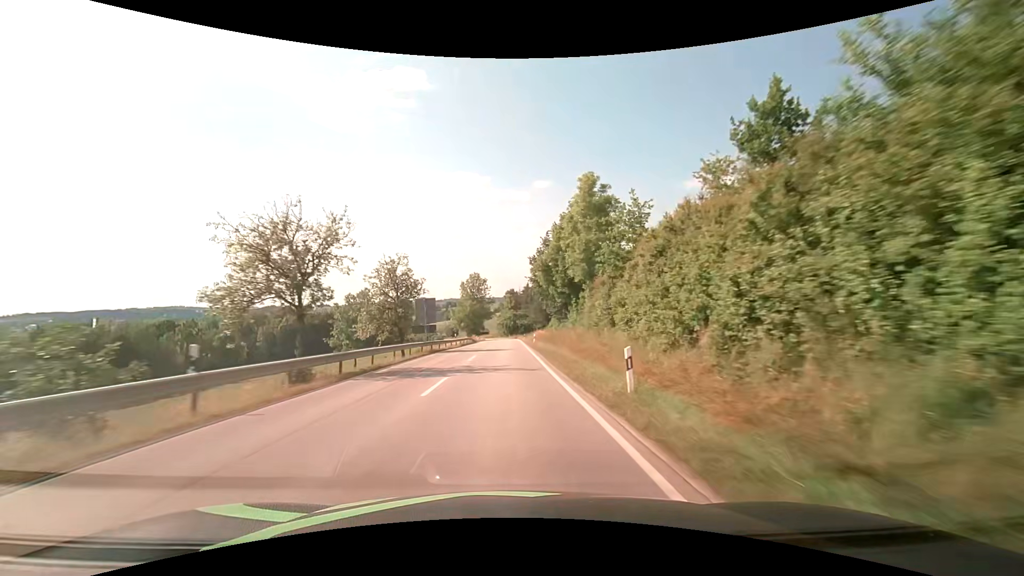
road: secondary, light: Day
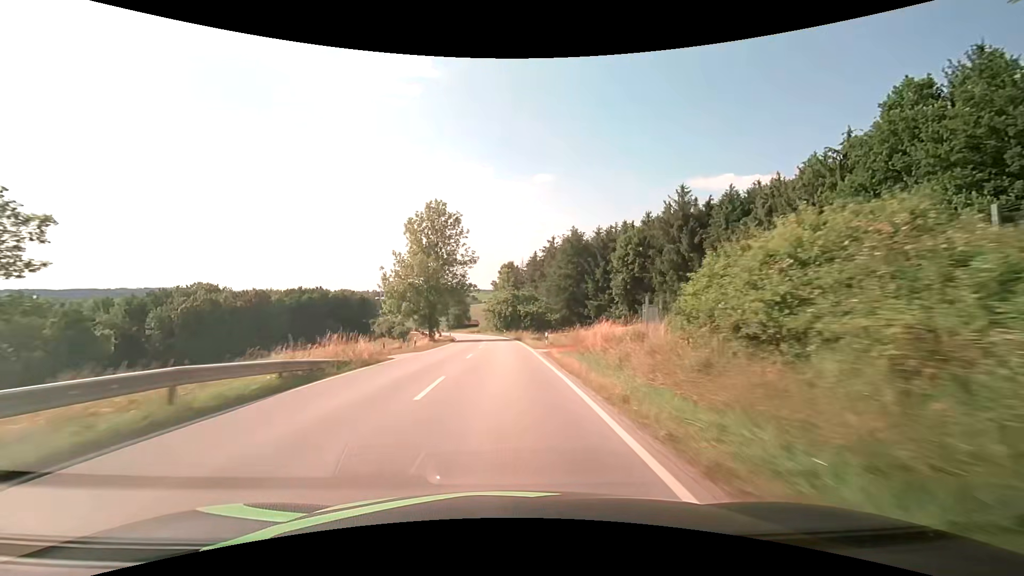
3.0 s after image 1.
(+0.5, +60.7) m; +1°
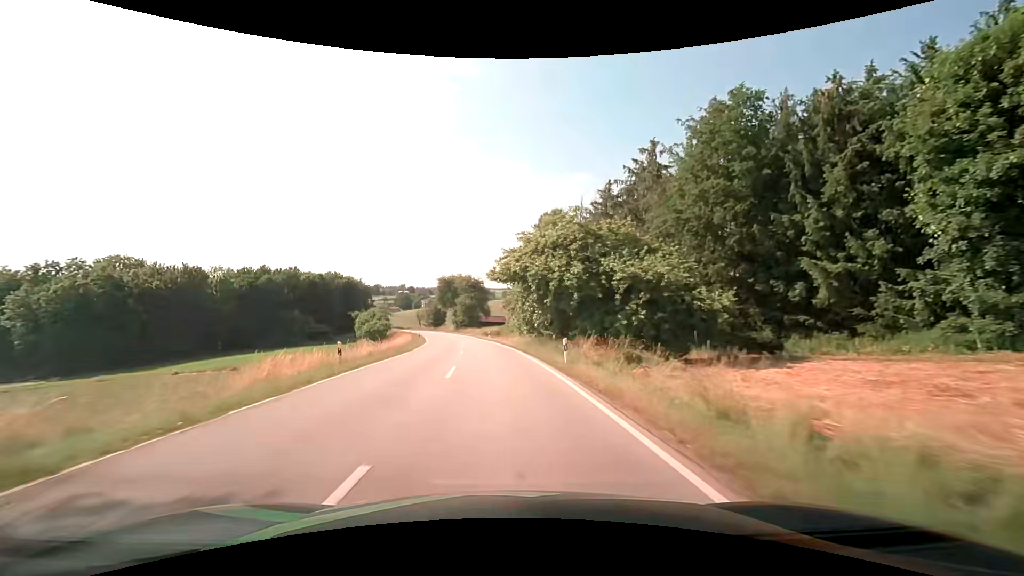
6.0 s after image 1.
(-1.0, +56.0) m; -3°
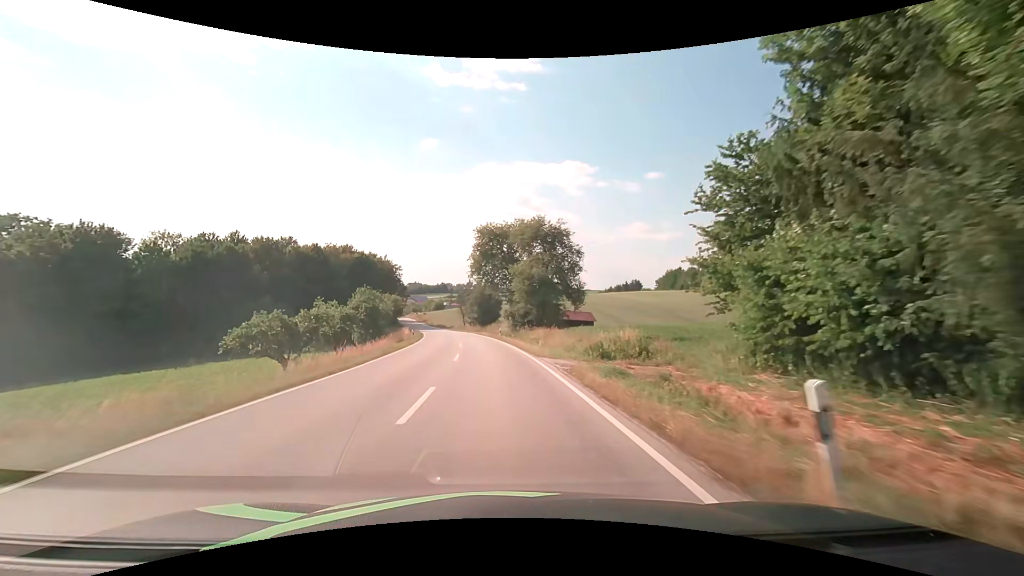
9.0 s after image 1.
(-4.2, +54.3) m; -8°
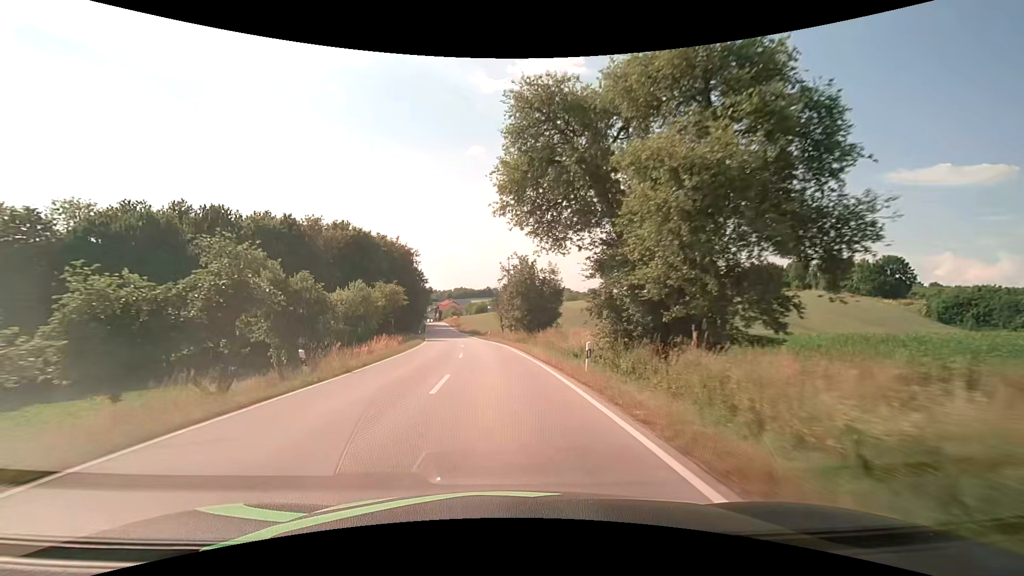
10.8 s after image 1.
(-1.4, +32.4) m; -5°
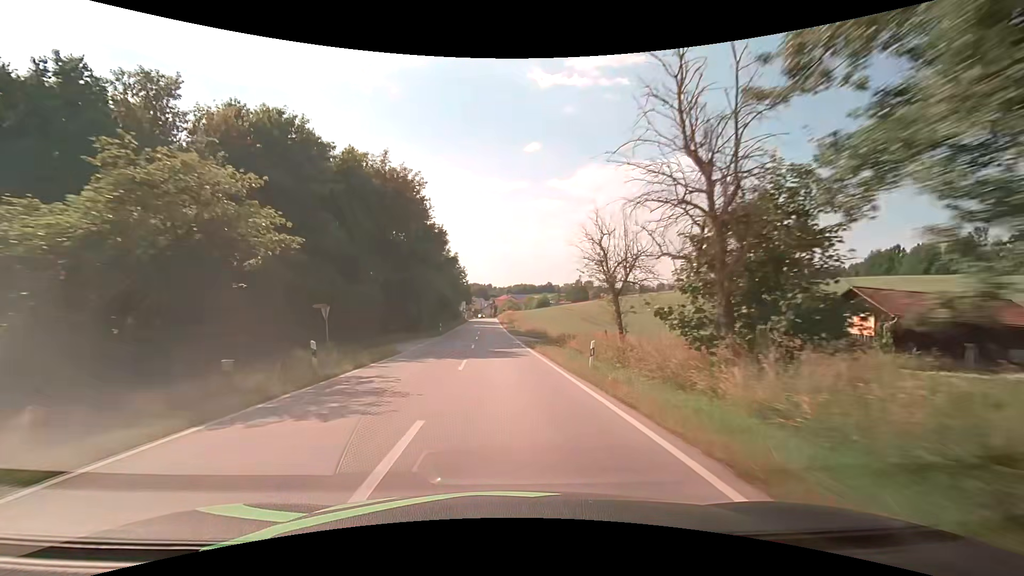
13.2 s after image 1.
(-2.6, +42.8) m; -7°
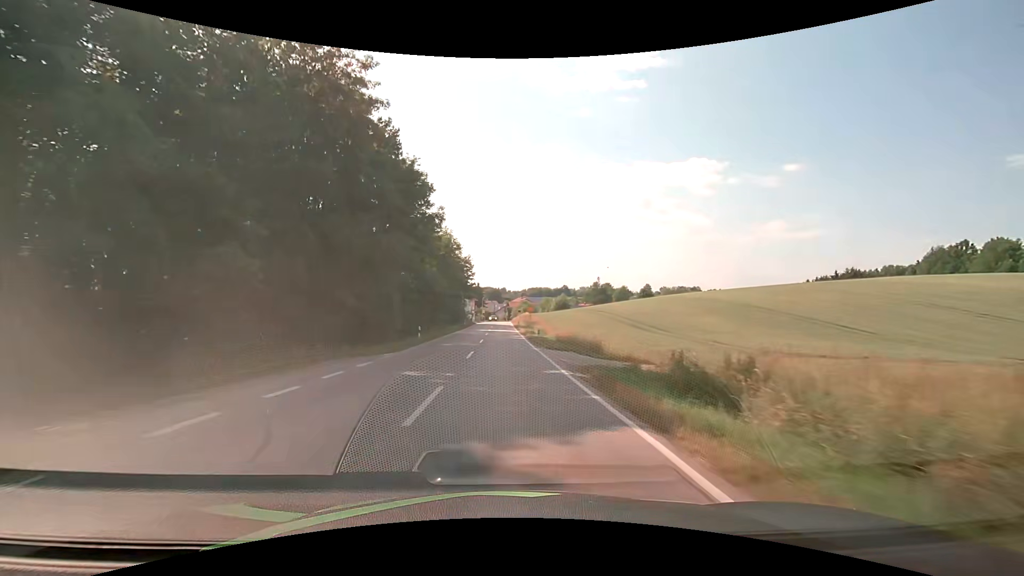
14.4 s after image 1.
(-0.4, +20.4) m; -2°
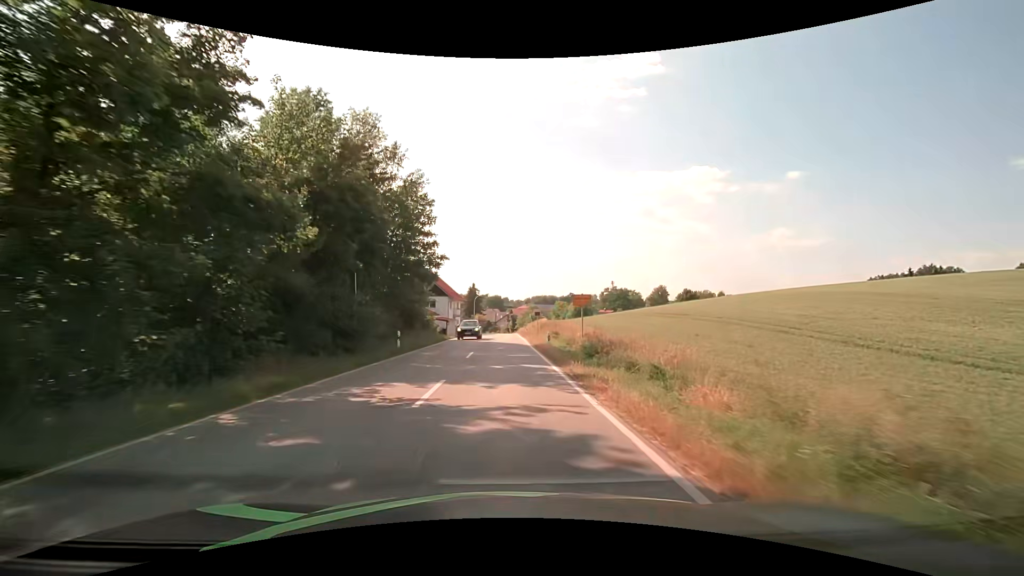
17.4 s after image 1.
(-0.4, +46.2) m; 0°
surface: asphalt
(0, +10) (0, +20) (0, +30) (0, +40) (0, +50) (0, +60) (0, +70) (0, +80) (0, +90) (0, +100) m
